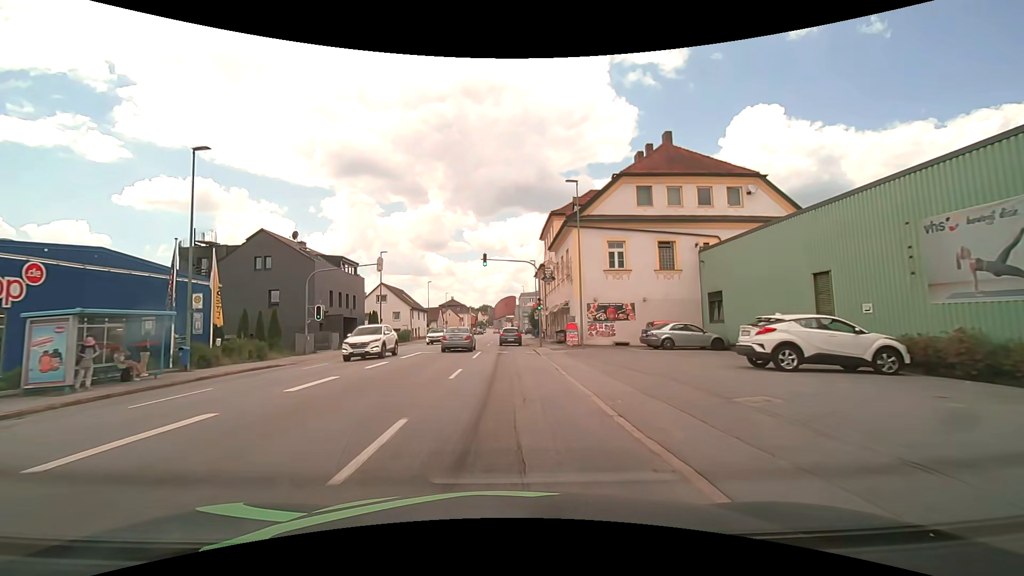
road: tertiary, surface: asphalt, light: Day
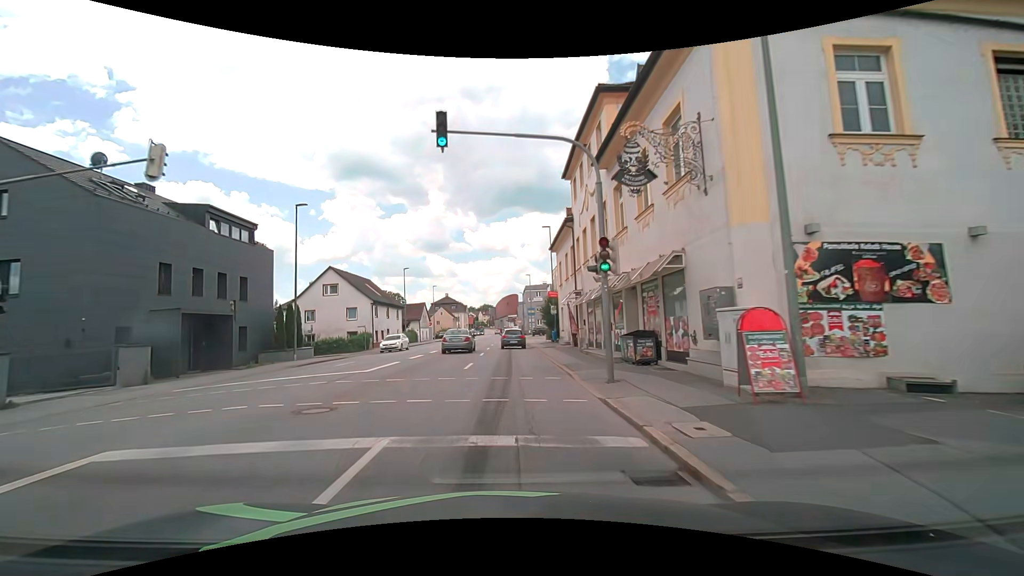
(-0.1, +22.4) m; 0°
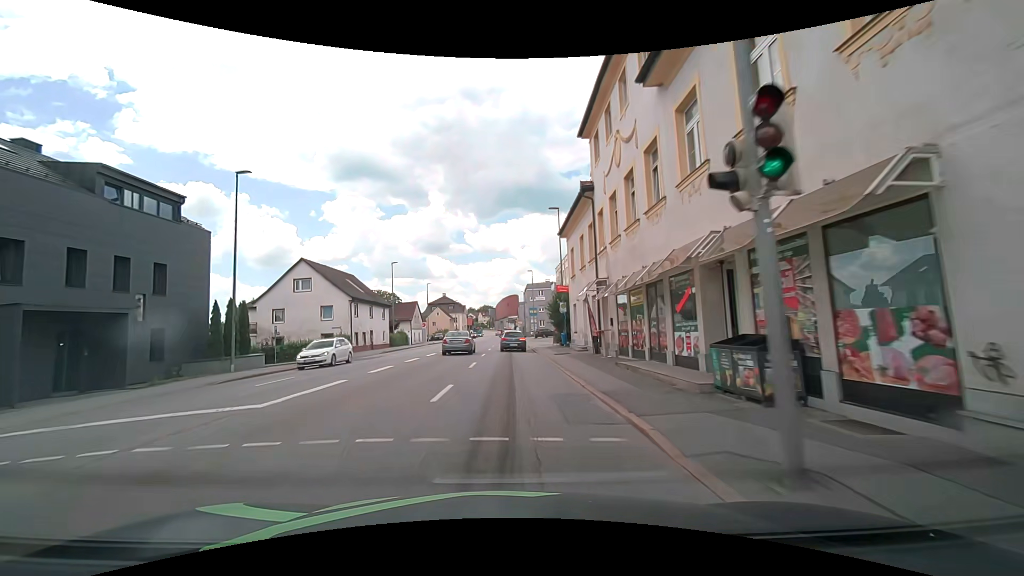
(-0.1, +7.3) m; -1°
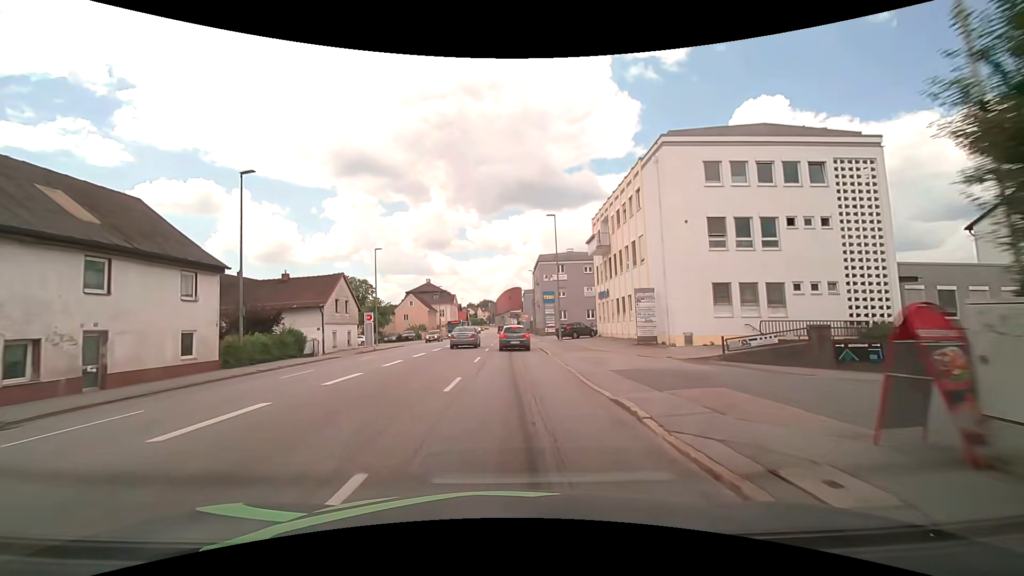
(+0.7, +34.9) m; +1°
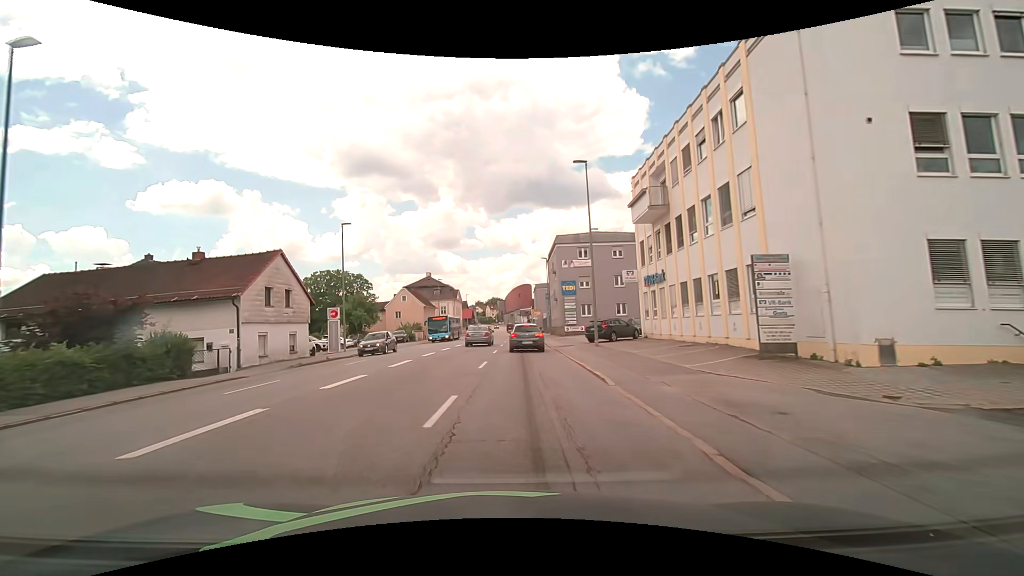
(0.0, +12.8) m; -1°
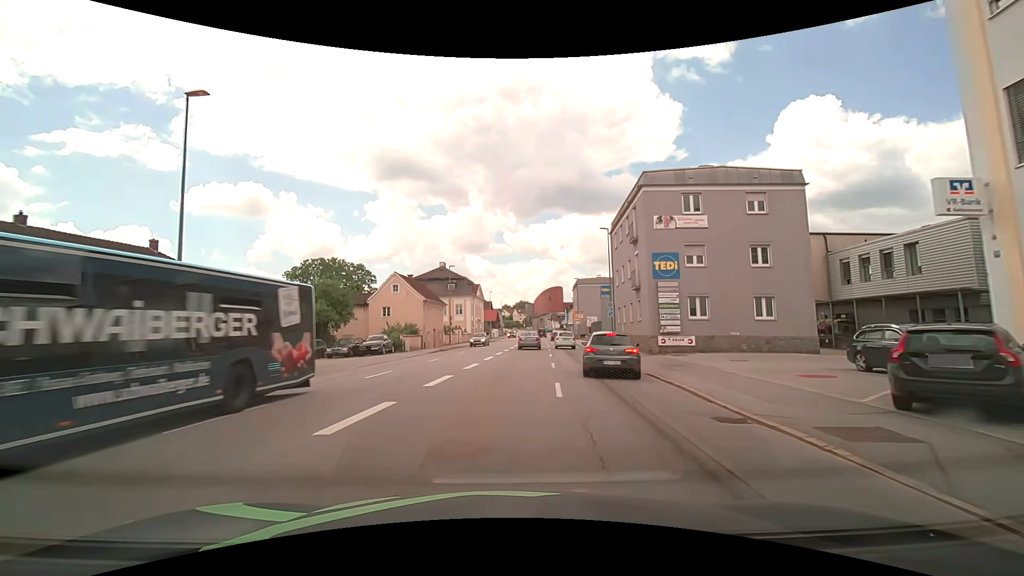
(-1.0, +23.3) m; -4°
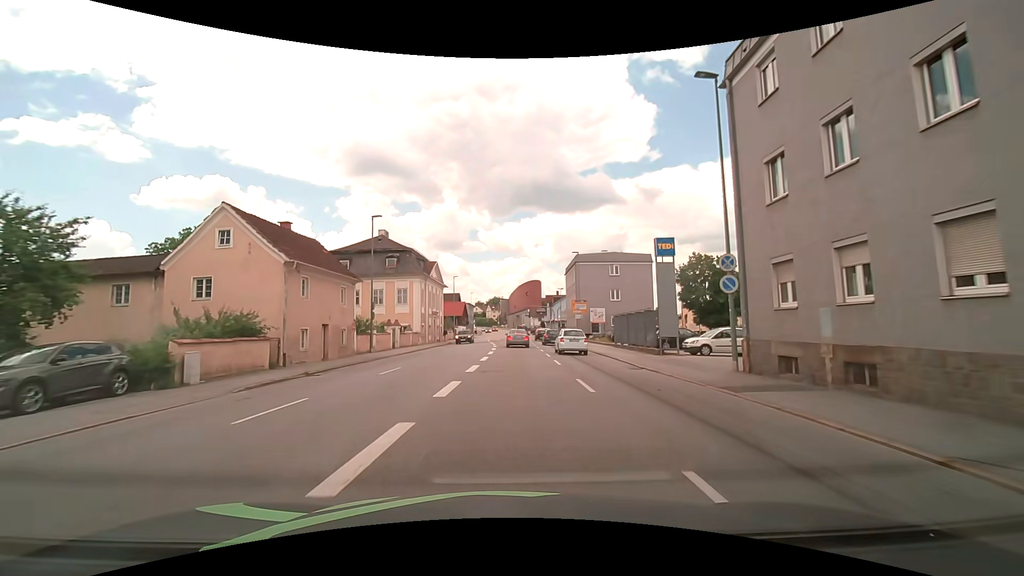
(+0.8, +26.7) m; +3°
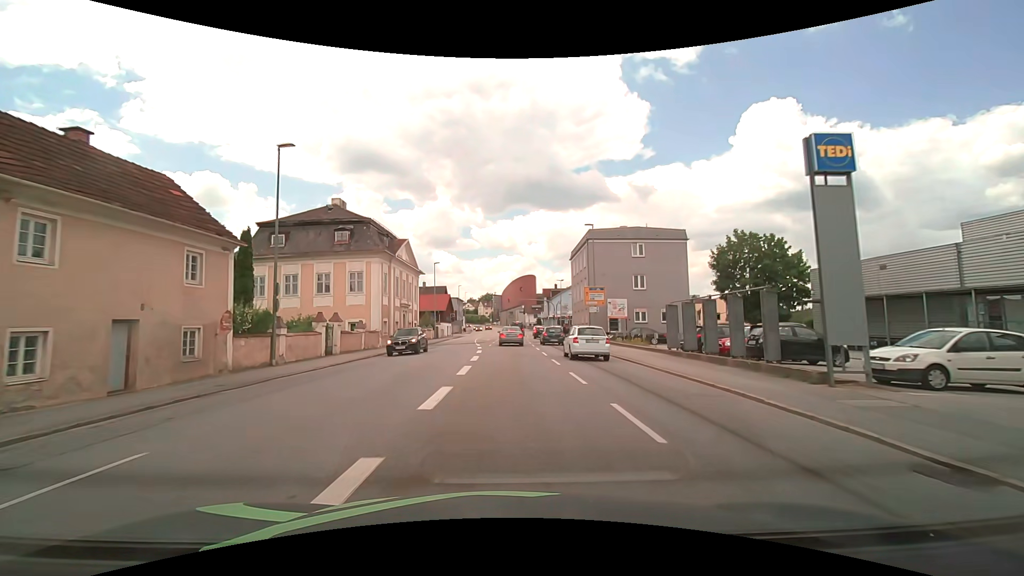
(+0.2, +14.0) m; +1°
(0, +10) (0, +20) (0, +30) (0, +40) (0, +50) (0, +60) (+1, +70) (+1, +80) (+2, +90) (+2, +100) m
